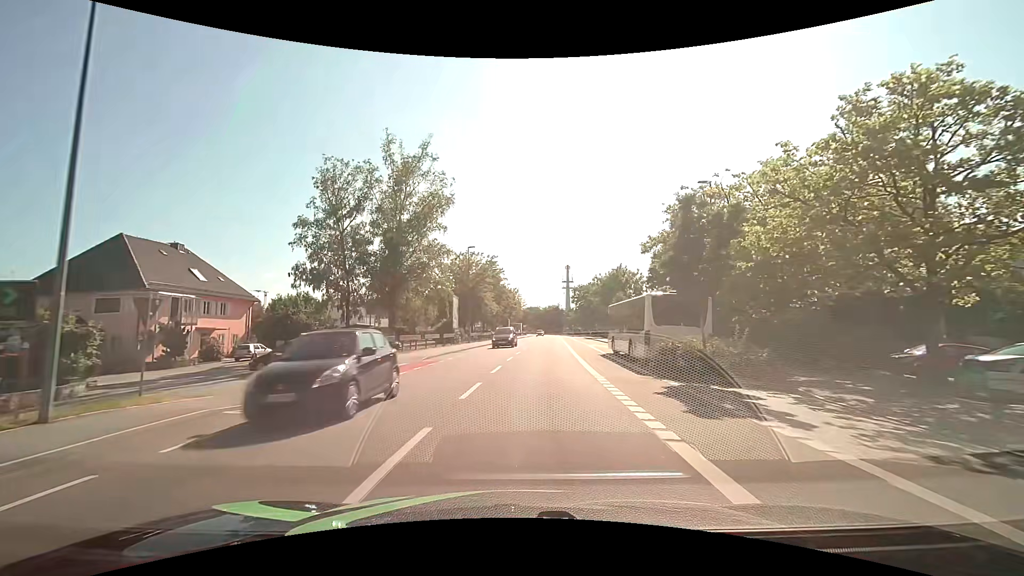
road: tertiary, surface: asphalt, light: Day
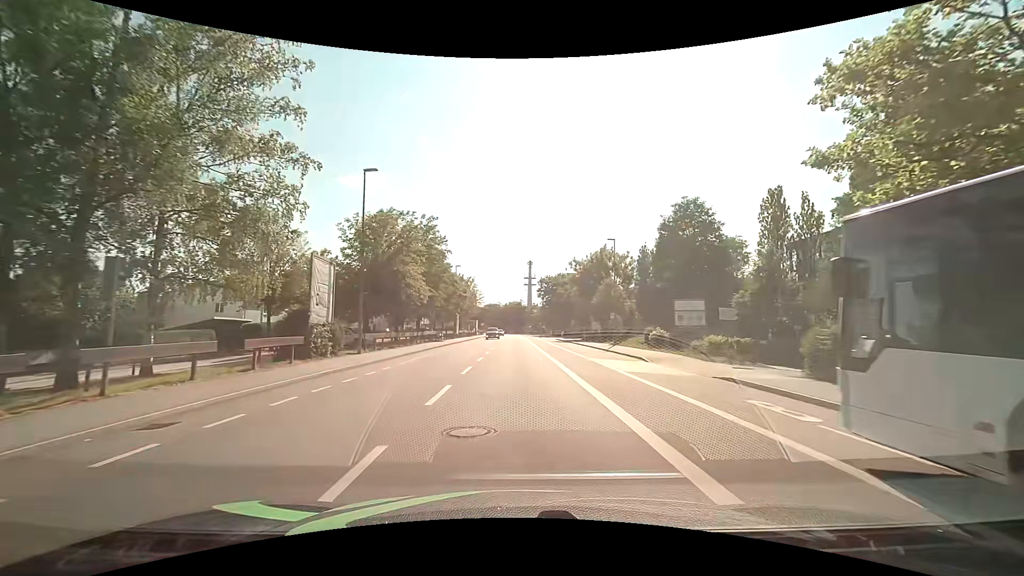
(+0.8, +25.2) m; +4°
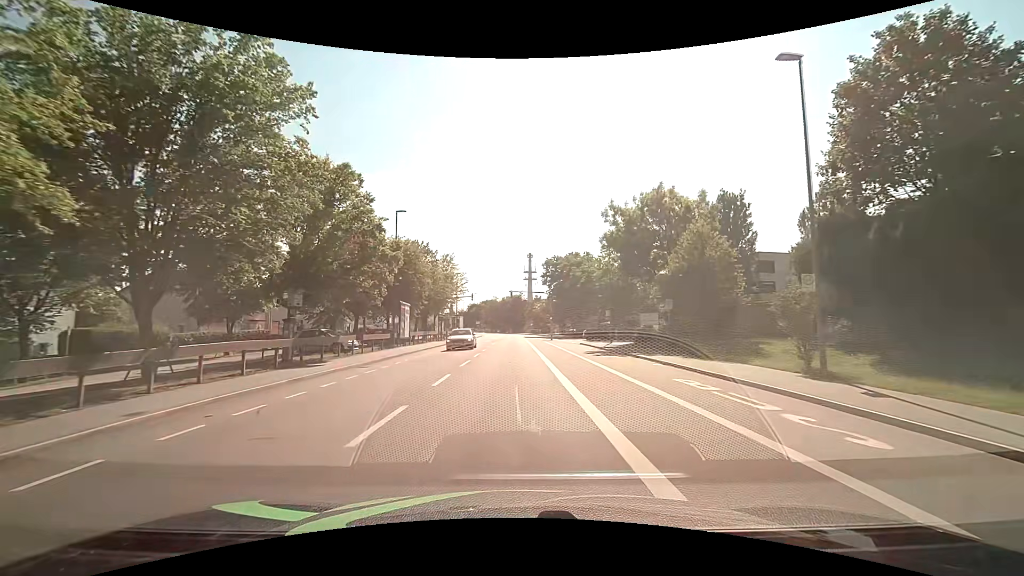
(+0.2, +33.0) m; 0°
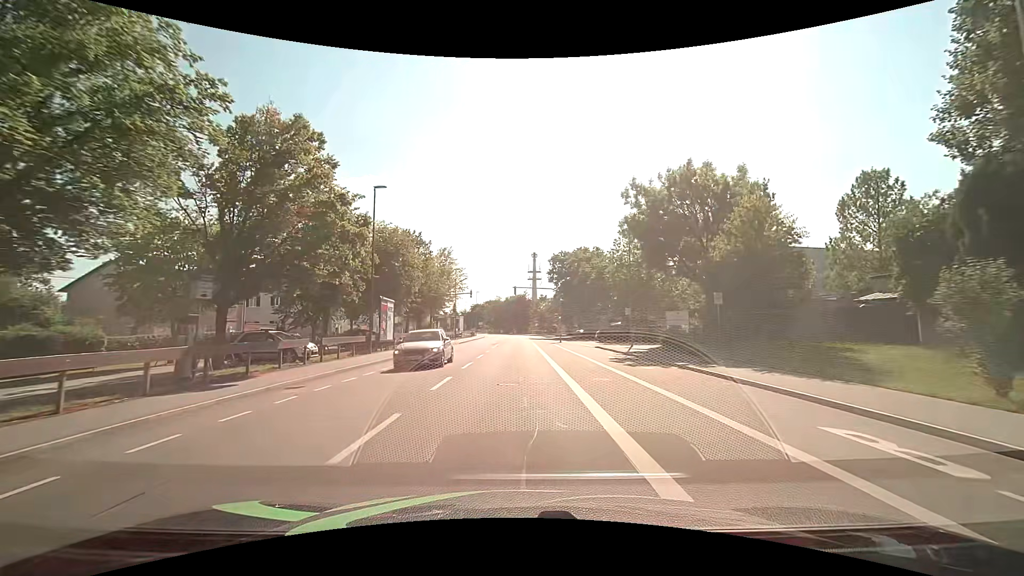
(0.0, +6.8) m; -1°
(0, +10) (0, +20) (0, +30) (0, +40) (0, +50) (0, +60) (0, +70) (0, +80) (+1, +90) (+1, +100) m
